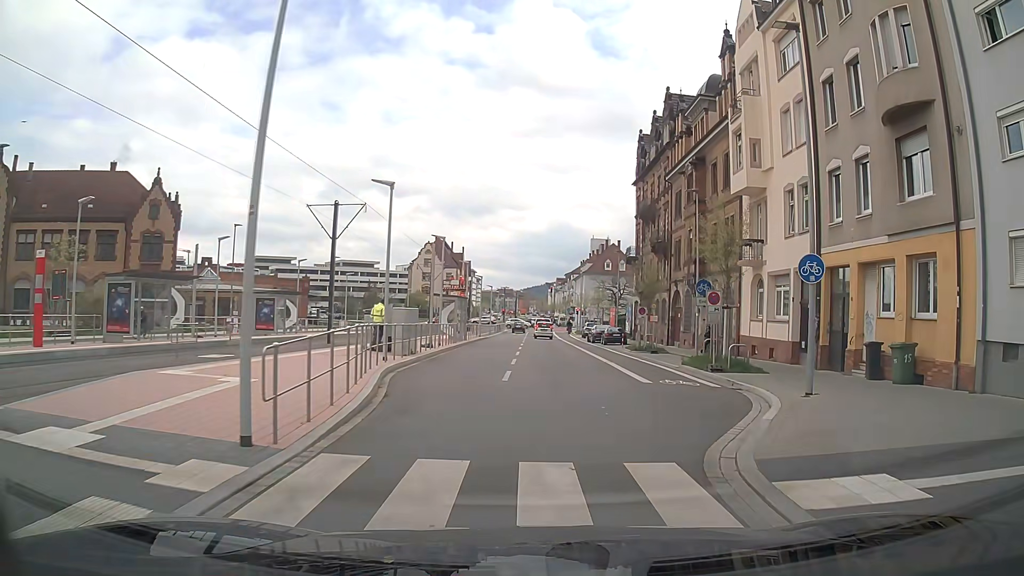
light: Day
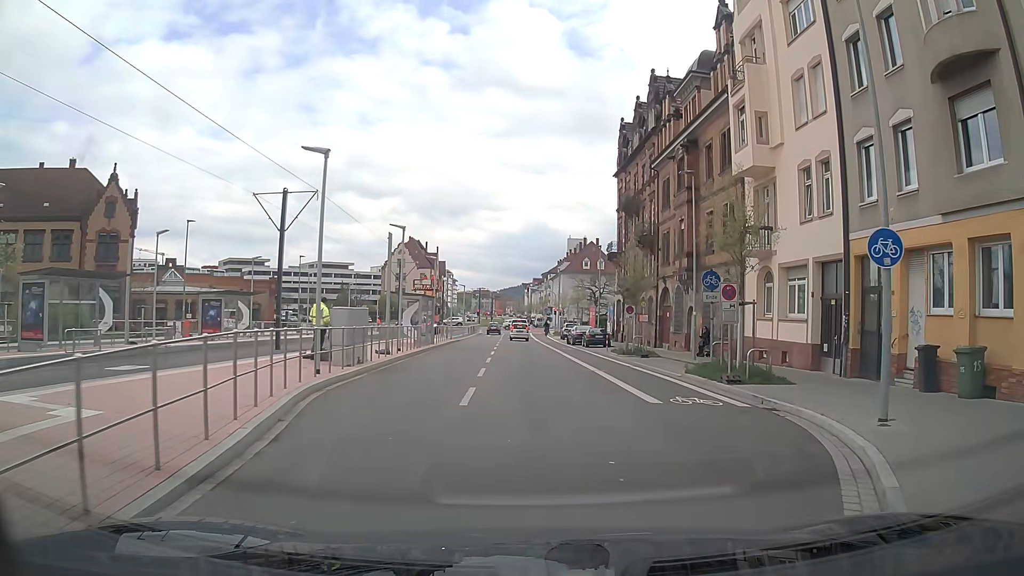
(0.0, +4.1) m; +1°
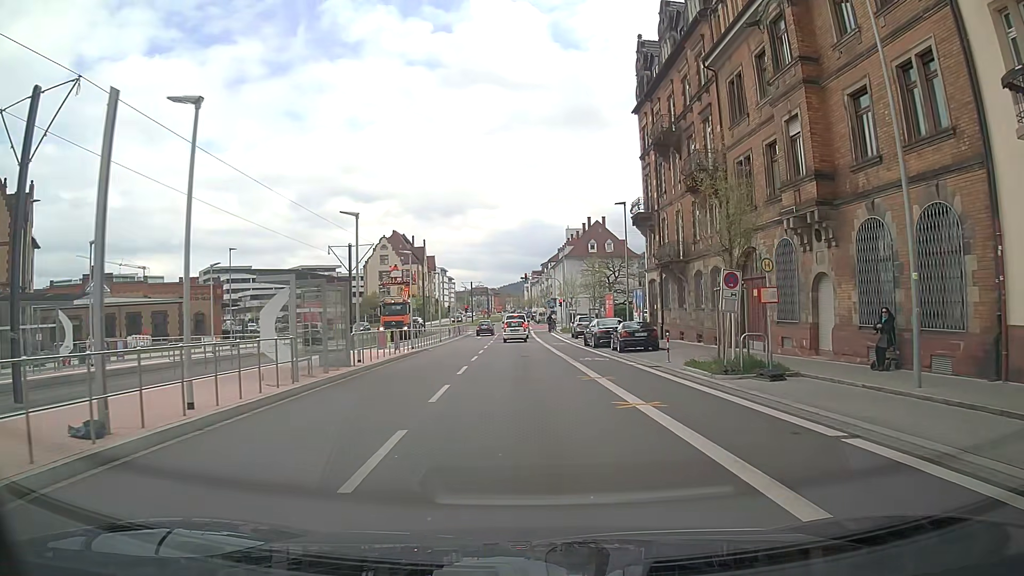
(+0.2, +17.4) m; +1°
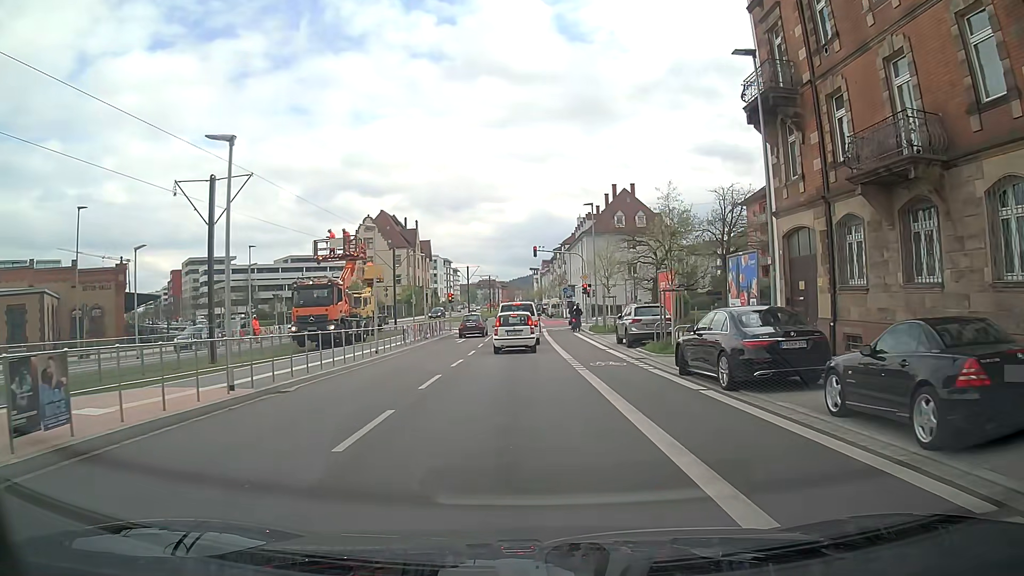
(-0.3, +22.6) m; 0°
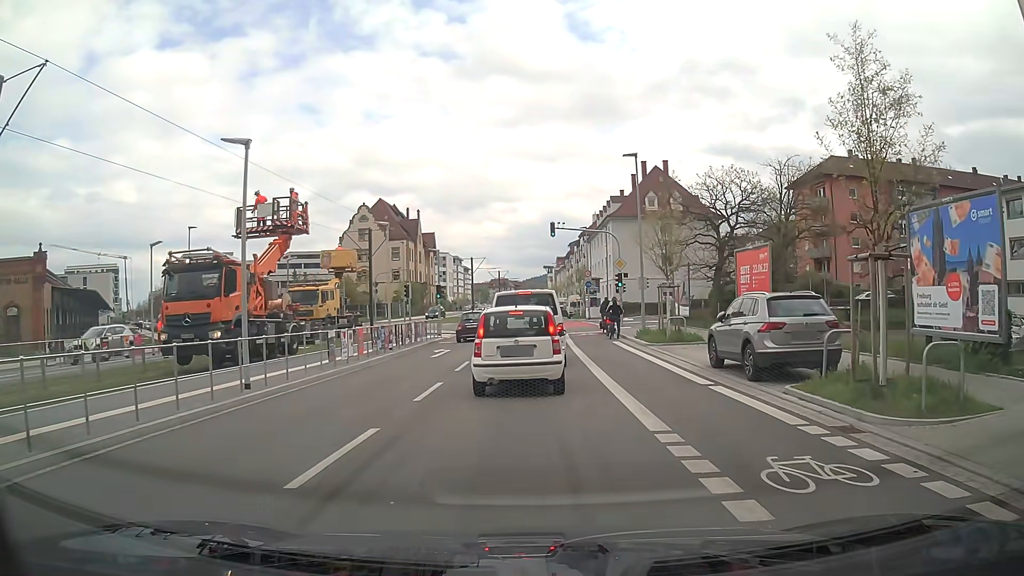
(-0.4, +13.2) m; -2°
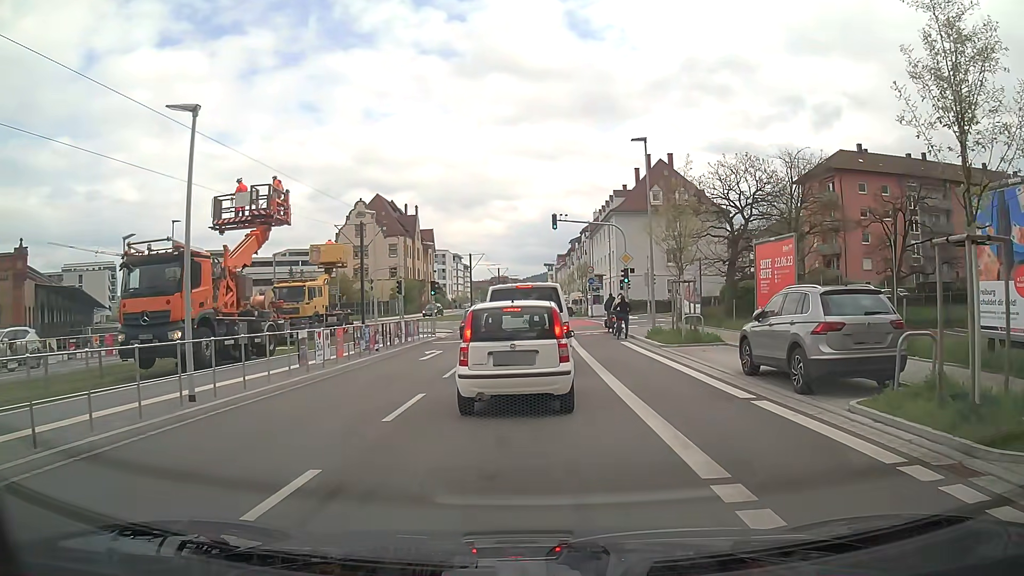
(0.0, +2.3) m; -1°
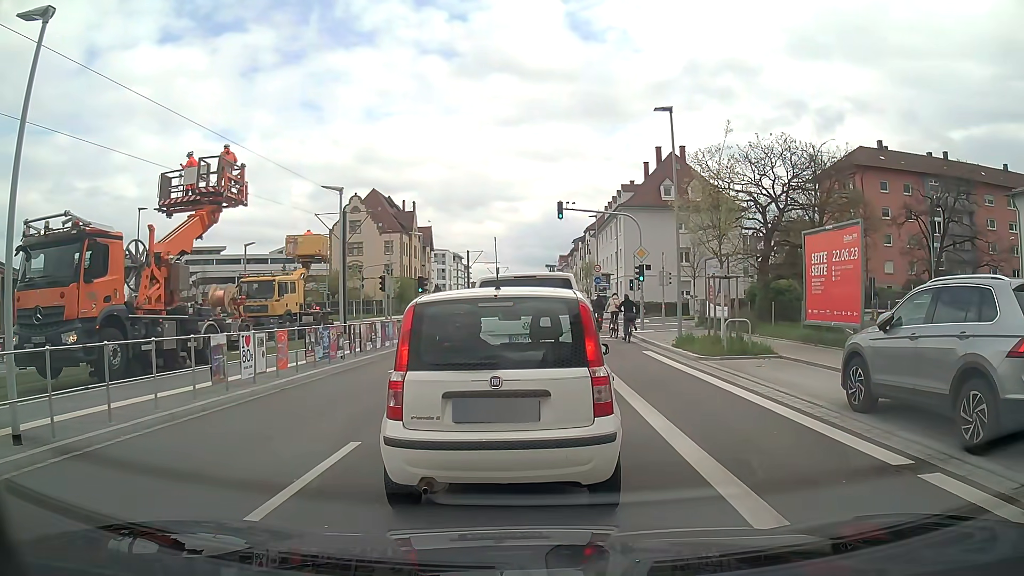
(+0.1, +4.3) m; +1°
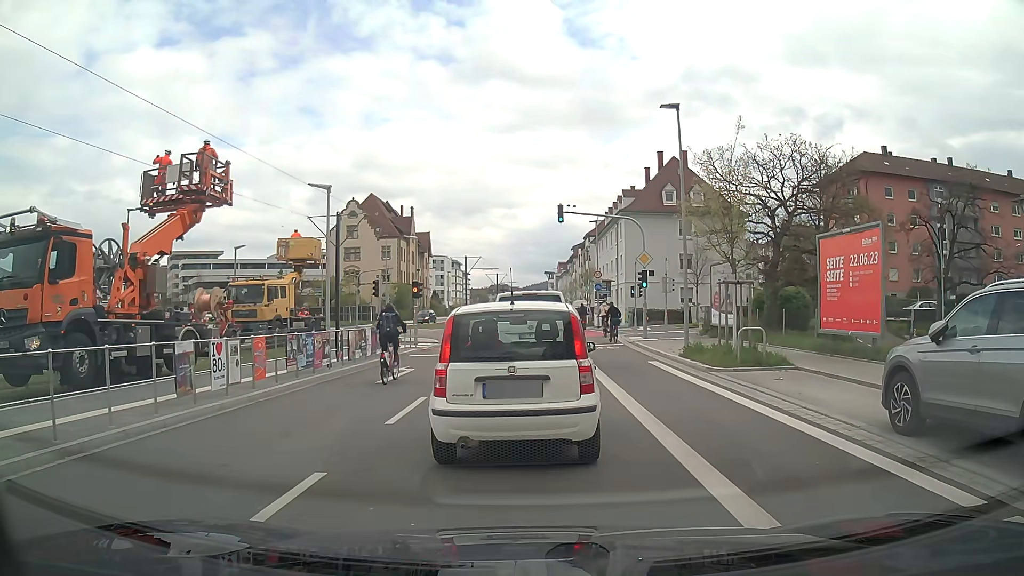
(0.0, +1.3) m; -1°
(0, +10) (0, +20) (+1, +30) (+3, +39) (+12, +44) (+22, +44) (+32, +44) (+42, +44) (+52, +44) (+62, +44) m
